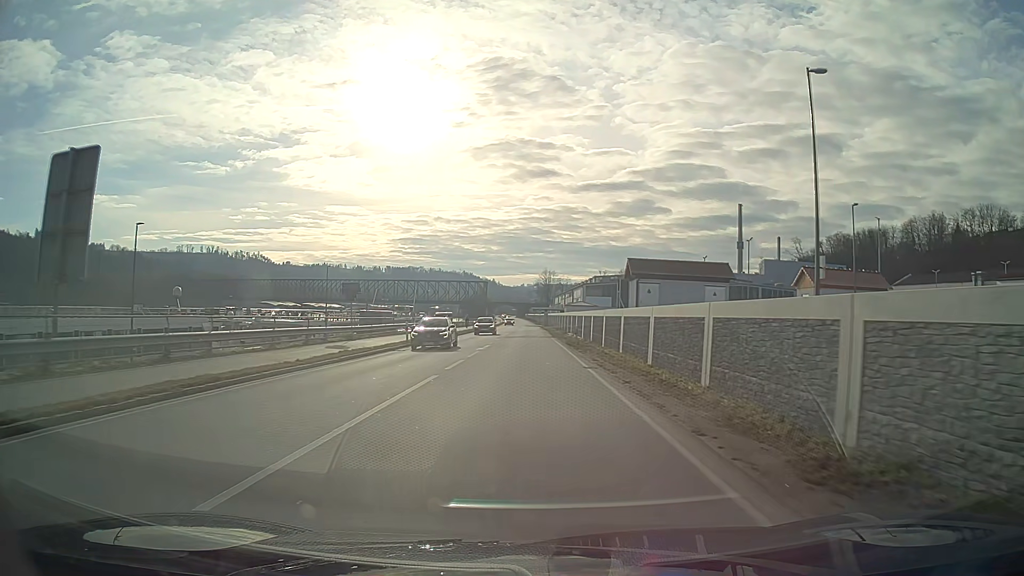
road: primary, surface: asphalt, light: Day
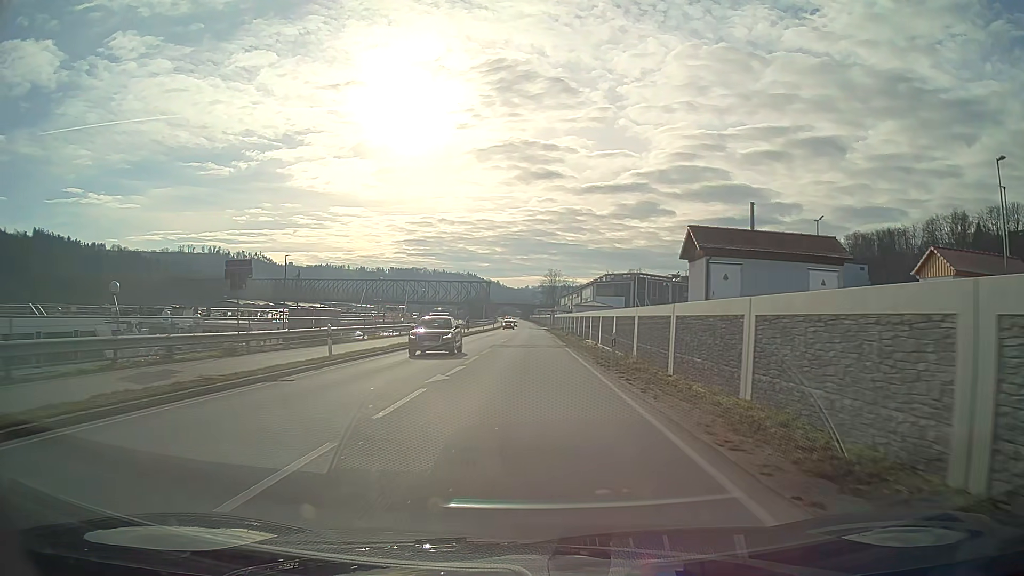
(0.0, +14.9) m; 0°
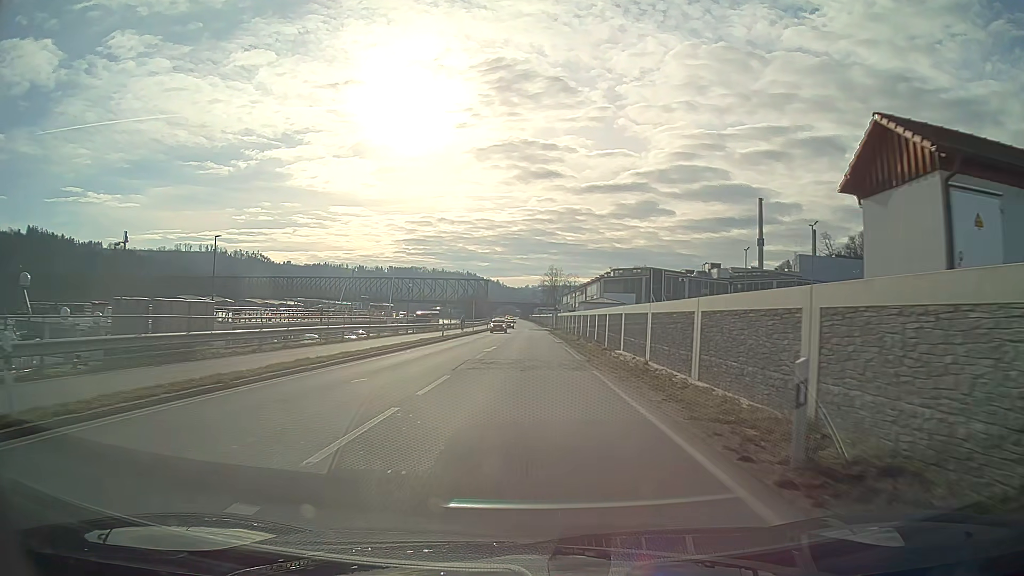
(0.0, +15.0) m; 0°
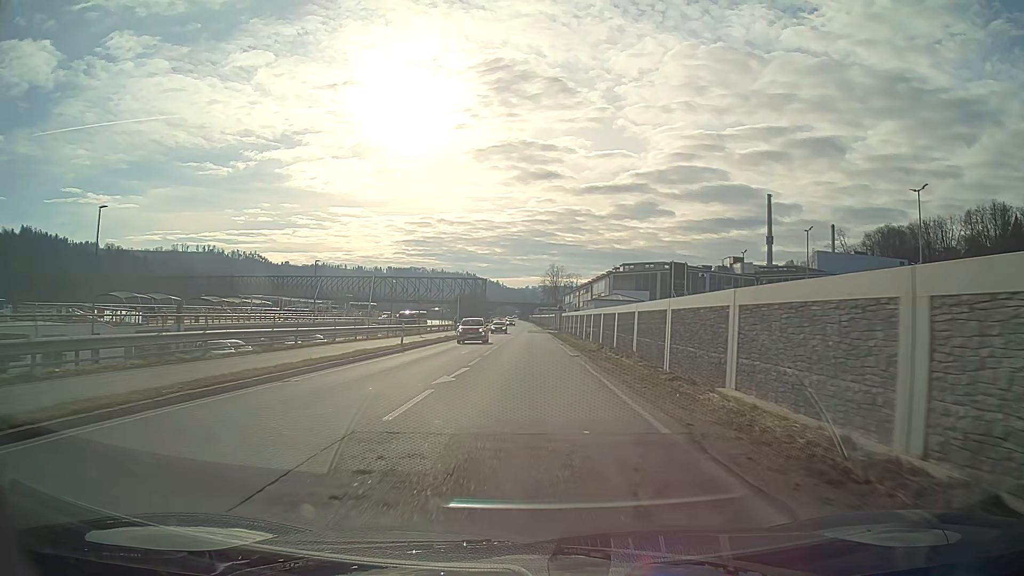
(0.0, +15.1) m; 0°
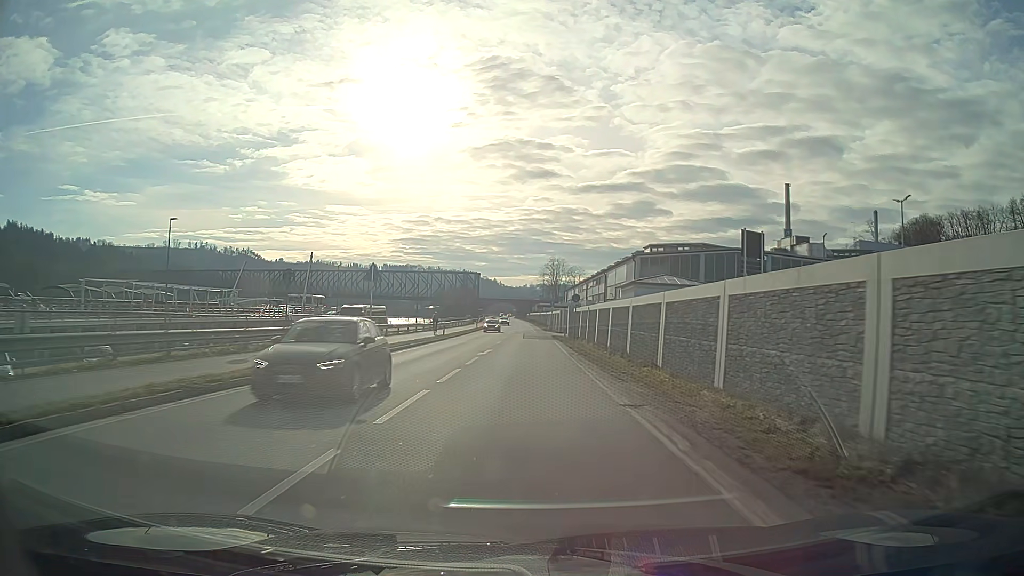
(+0.1, +30.4) m; 0°
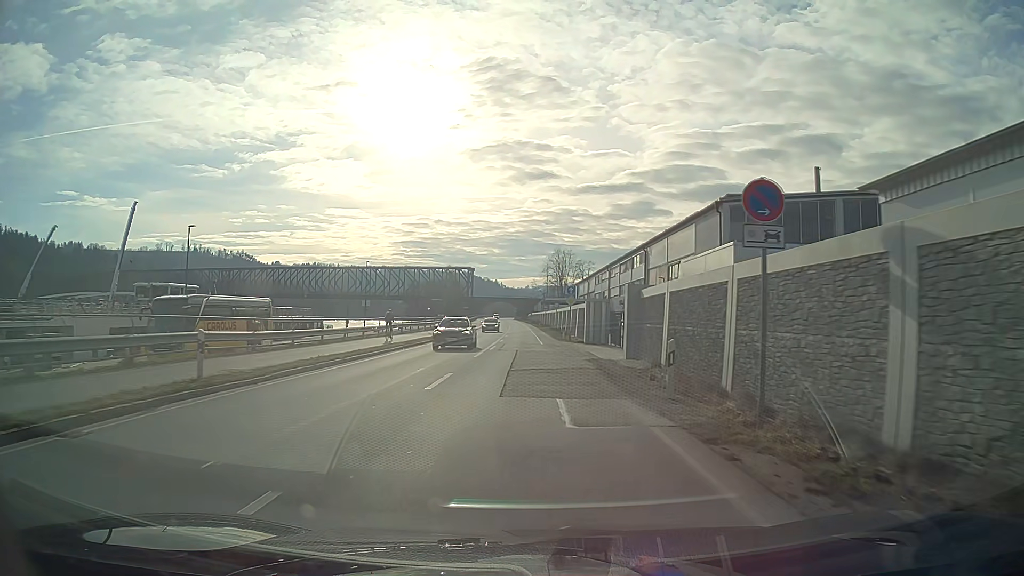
(-0.1, +38.2) m; 0°
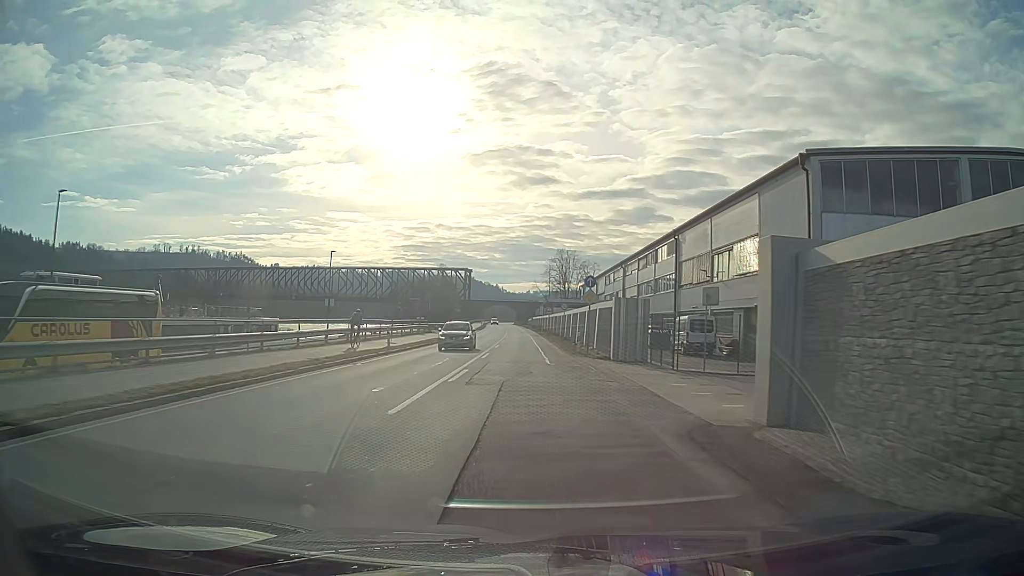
(0.0, +15.3) m; 0°
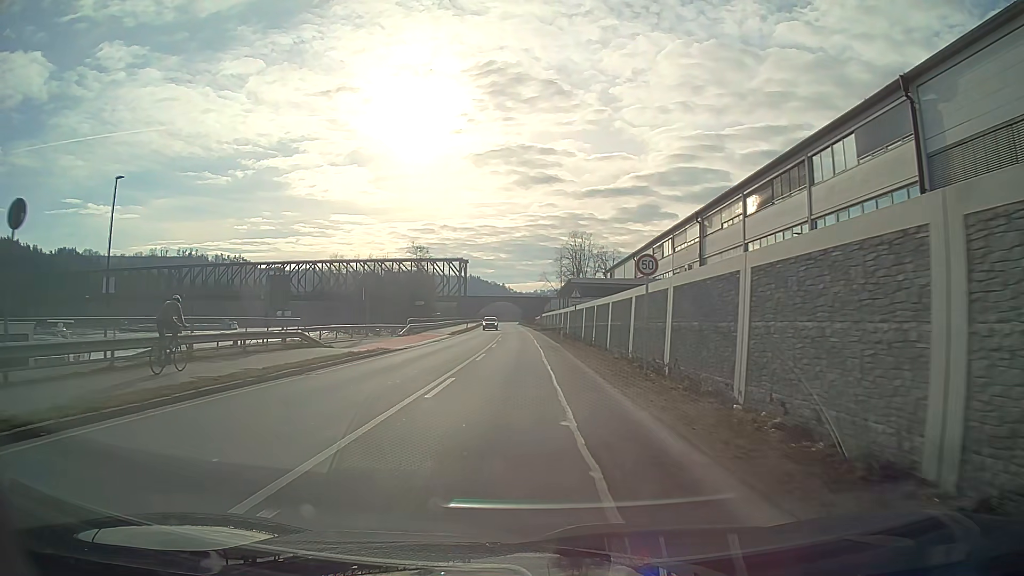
(-0.1, +38.0) m; -1°
(0, +10) (0, +20) (0, +30) (0, +40) (-1, +50) (-1, +60) (-1, +70) (-2, +80) (-2, +90) (-2, +100) m
